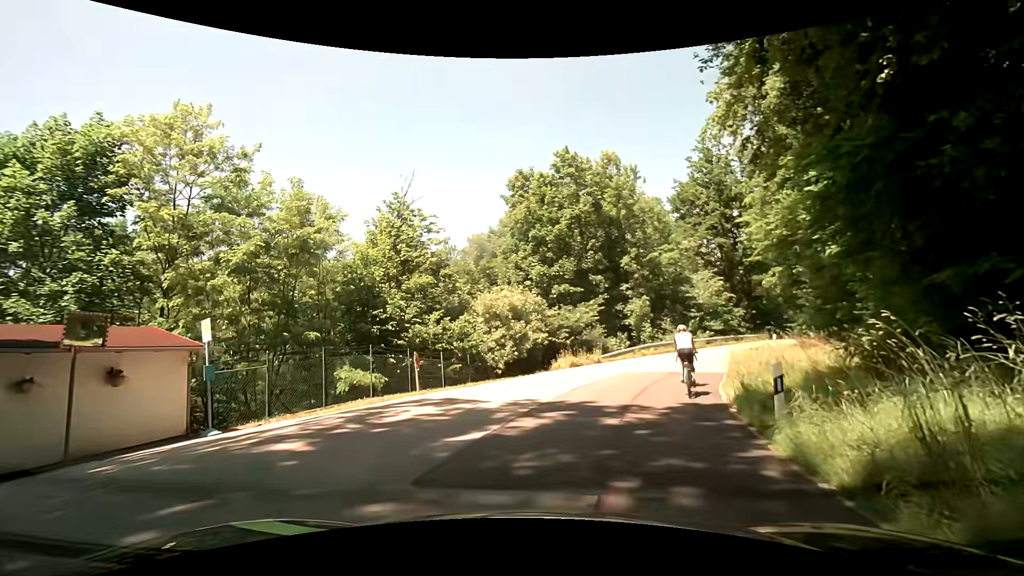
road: tertiary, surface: asphalt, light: Day
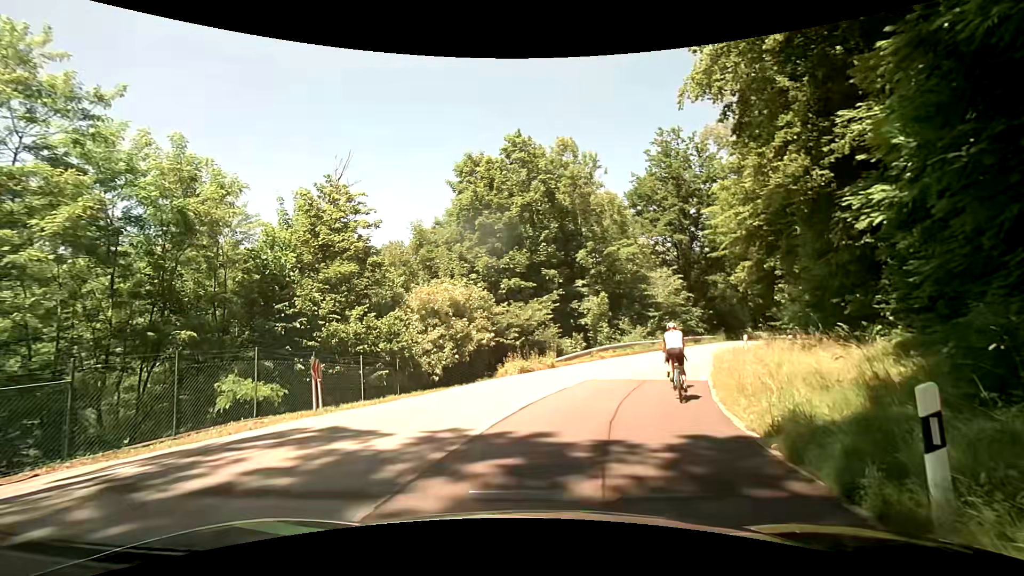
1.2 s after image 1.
(+0.2, +4.0) m; +6°
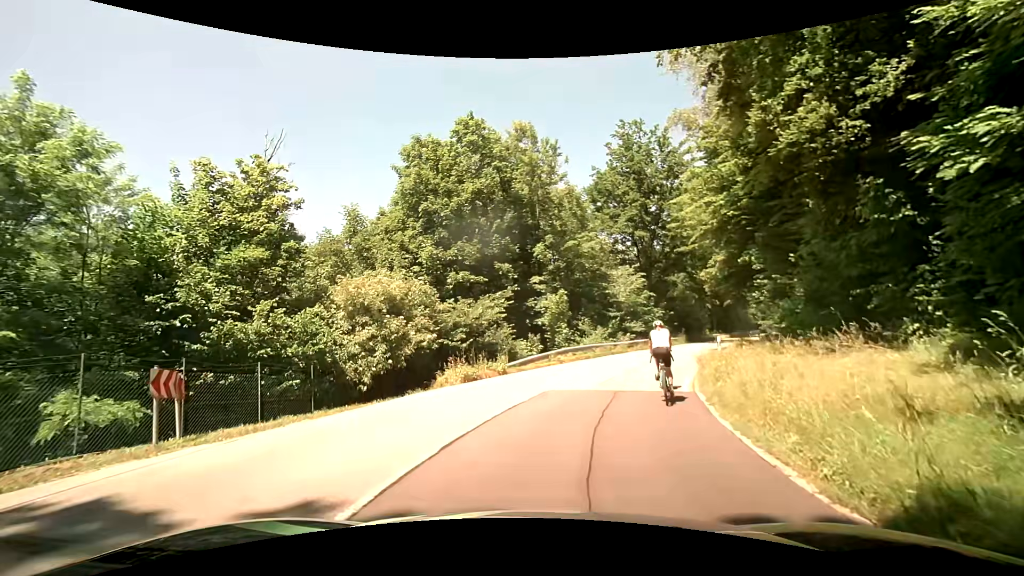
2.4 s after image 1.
(0.0, +3.4) m; +4°
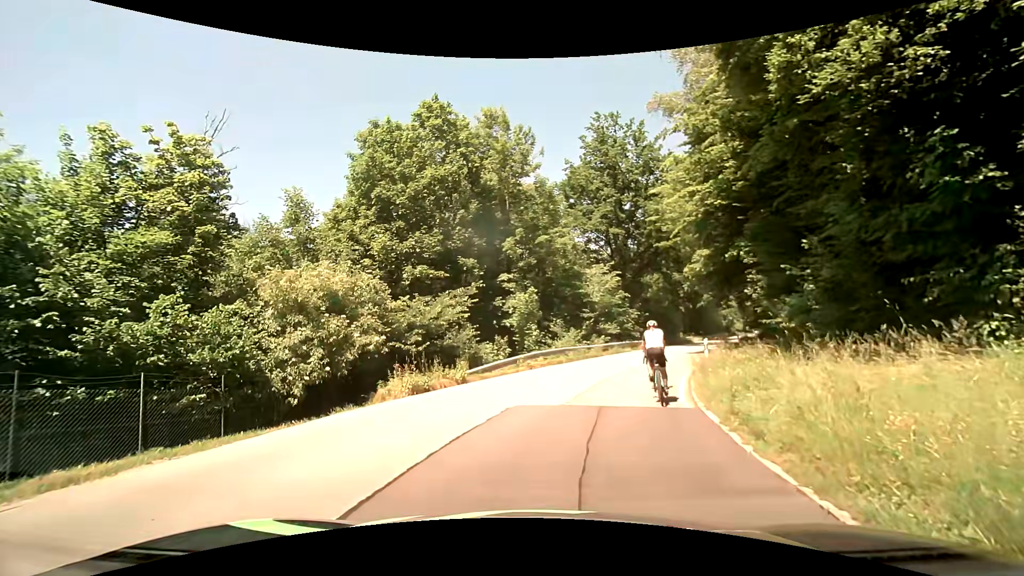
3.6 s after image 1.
(0.0, +2.8) m; +2°
